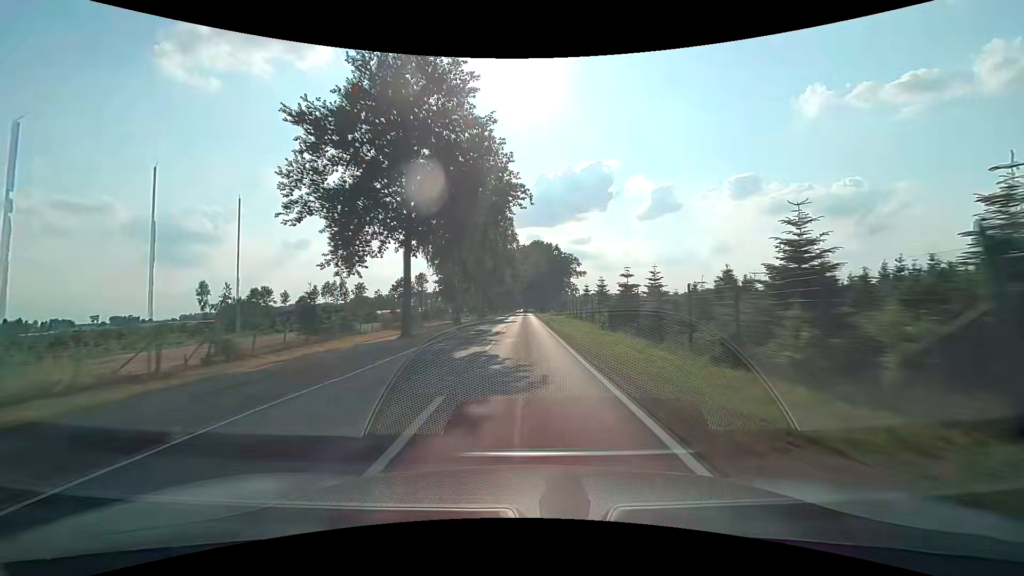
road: tertiary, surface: asphalt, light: Day
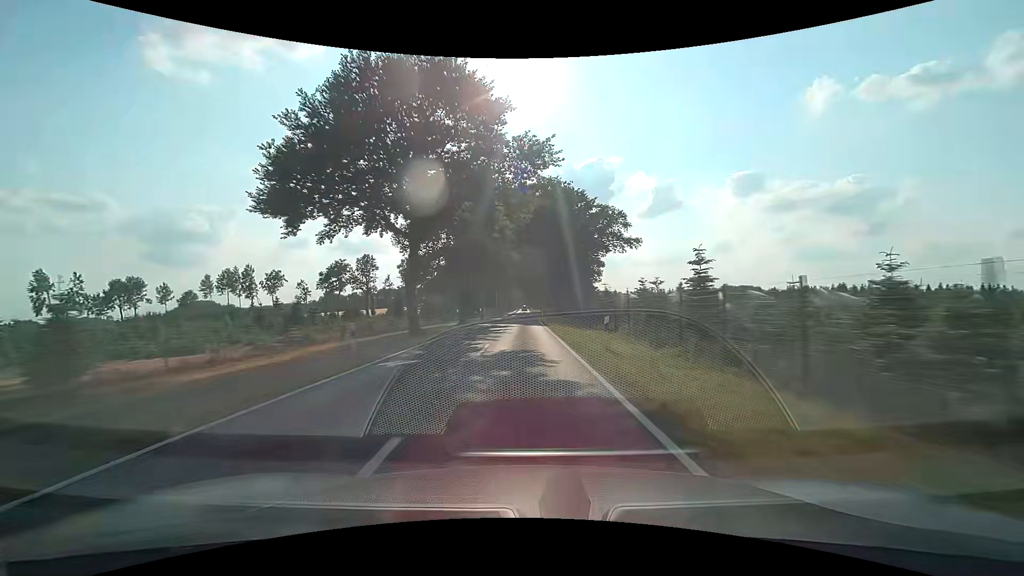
(-0.1, +78.0) m; 0°
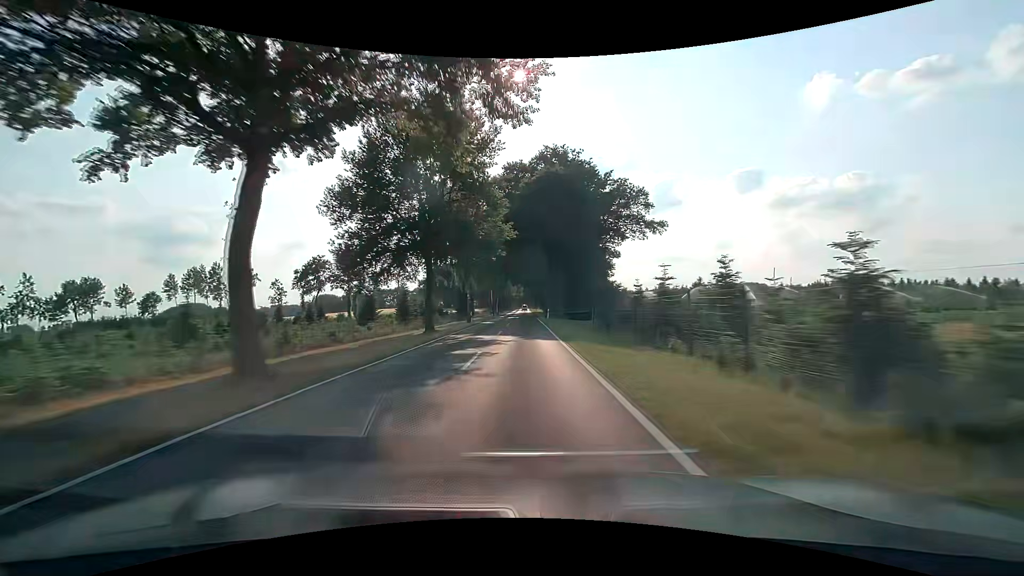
(+0.1, +15.7) m; 0°
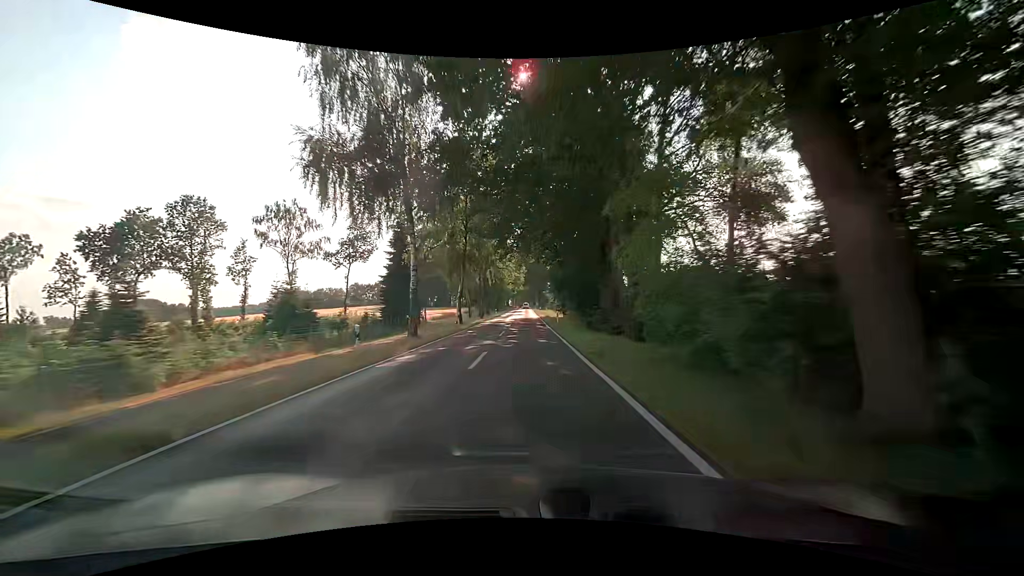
(-0.5, +63.0) m; 0°
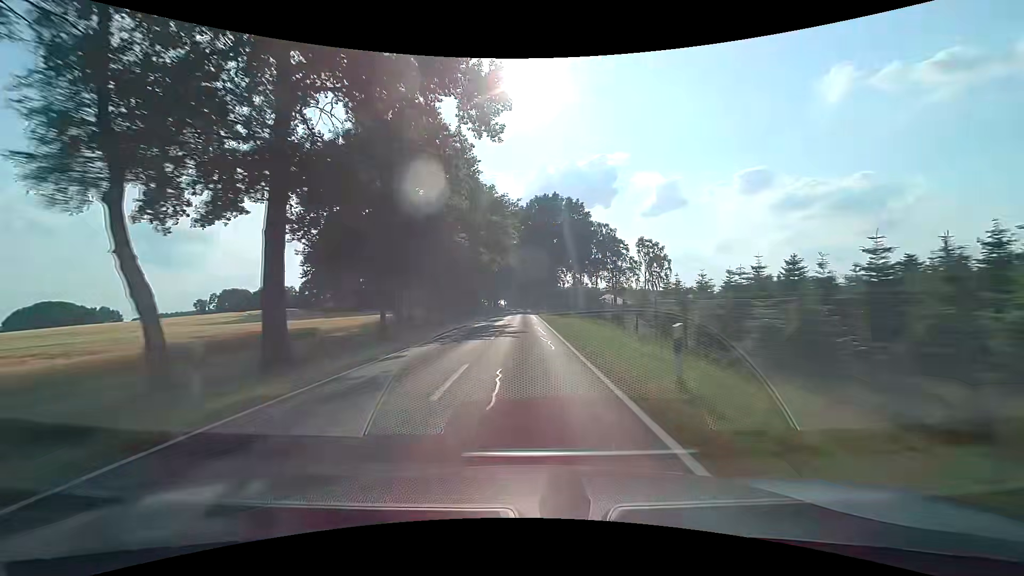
(+0.2, +79.6) m; 0°
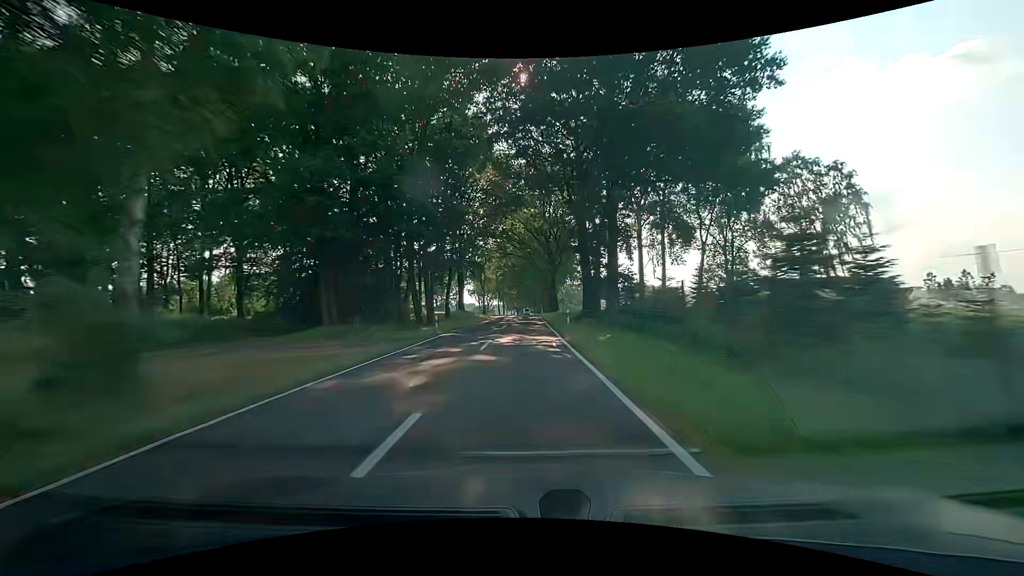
(-0.1, +80.5) m; 0°
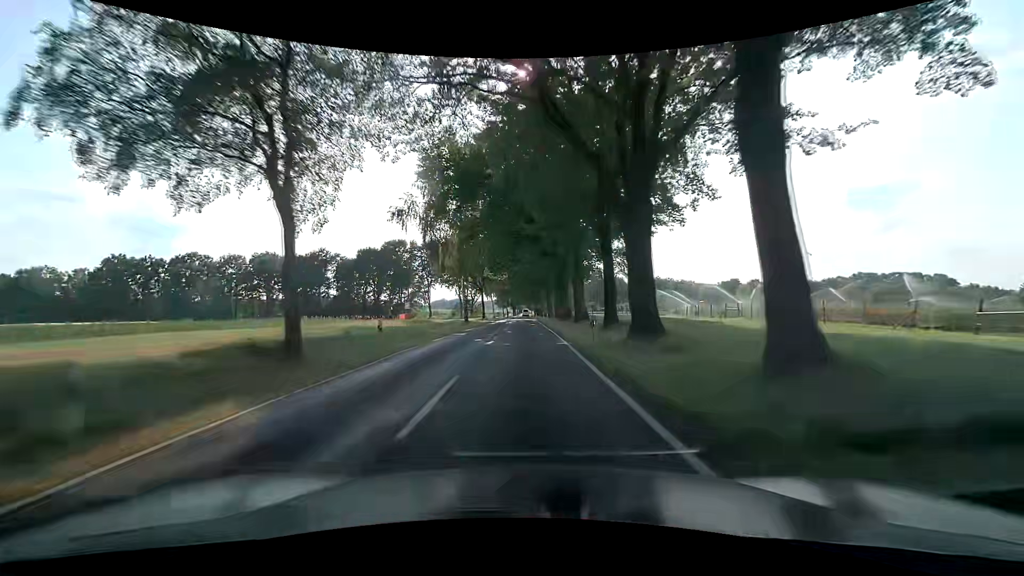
(-0.1, +59.7) m; 0°
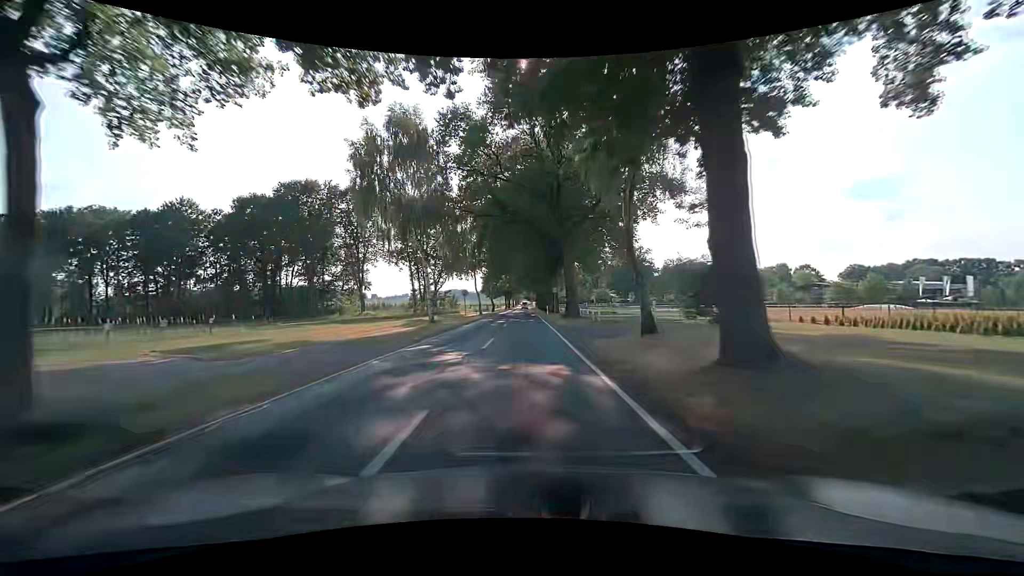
(+0.4, +65.2) m; 0°
(0, +10) (0, +20) (0, +30) (0, +40) (0, +50) (0, +60) (0, +70) (0, +80) (0, +90) (0, +100) m
